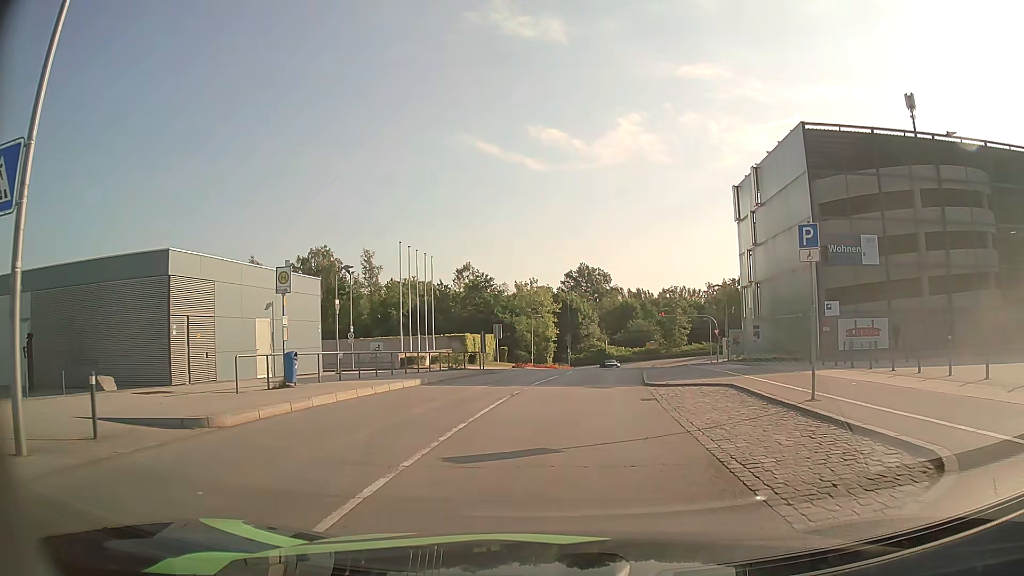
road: residential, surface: asphalt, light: Day
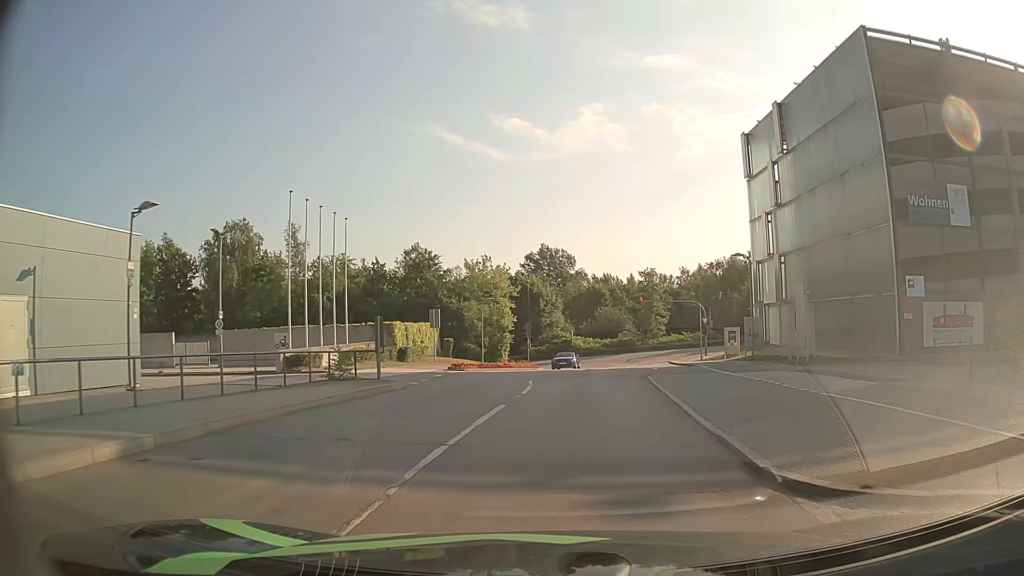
(+0.4, +14.0) m; +4°
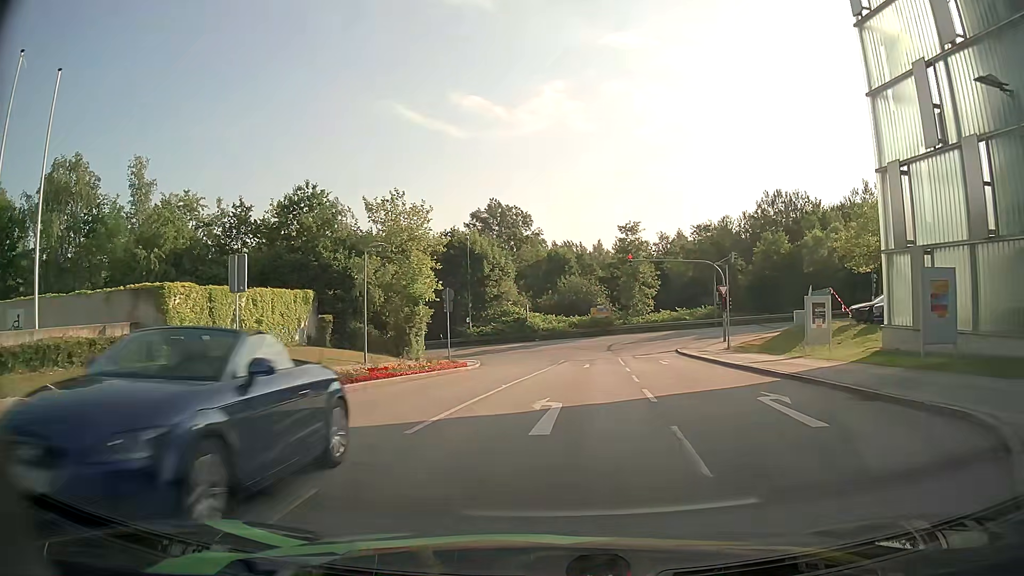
(+0.9, +23.2) m; +3°
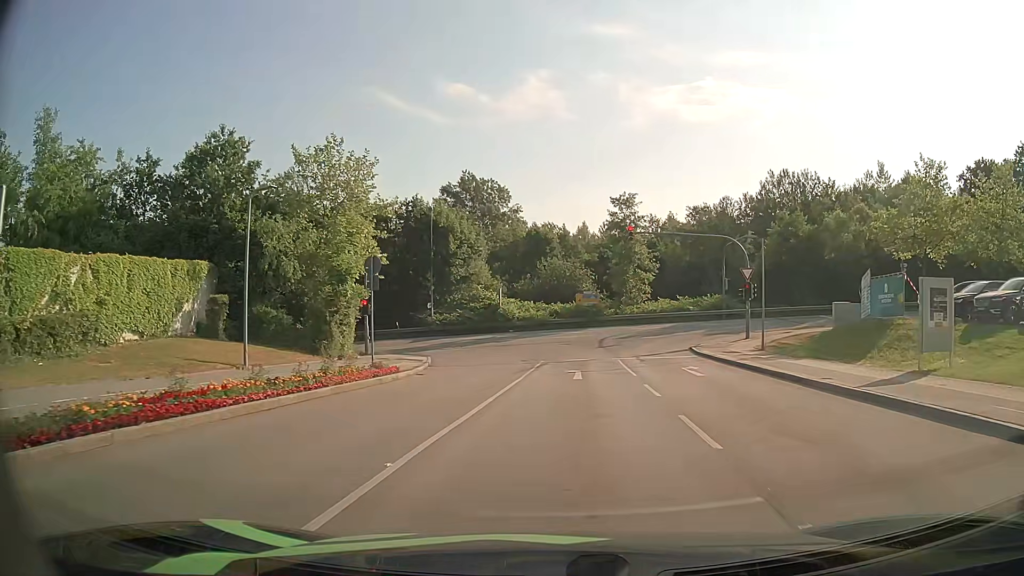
(+0.1, +10.2) m; +1°
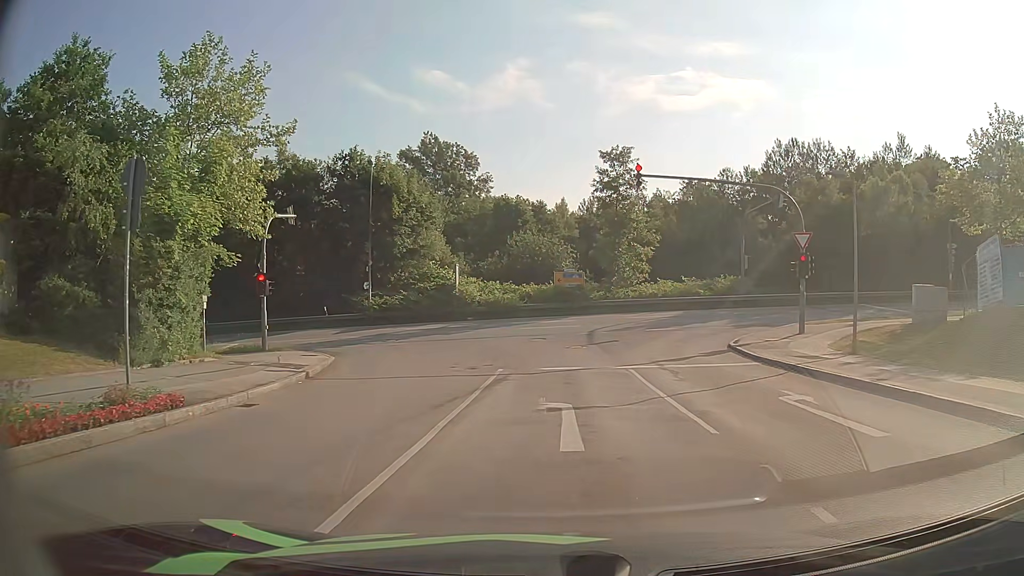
(+0.3, +11.6) m; +3°
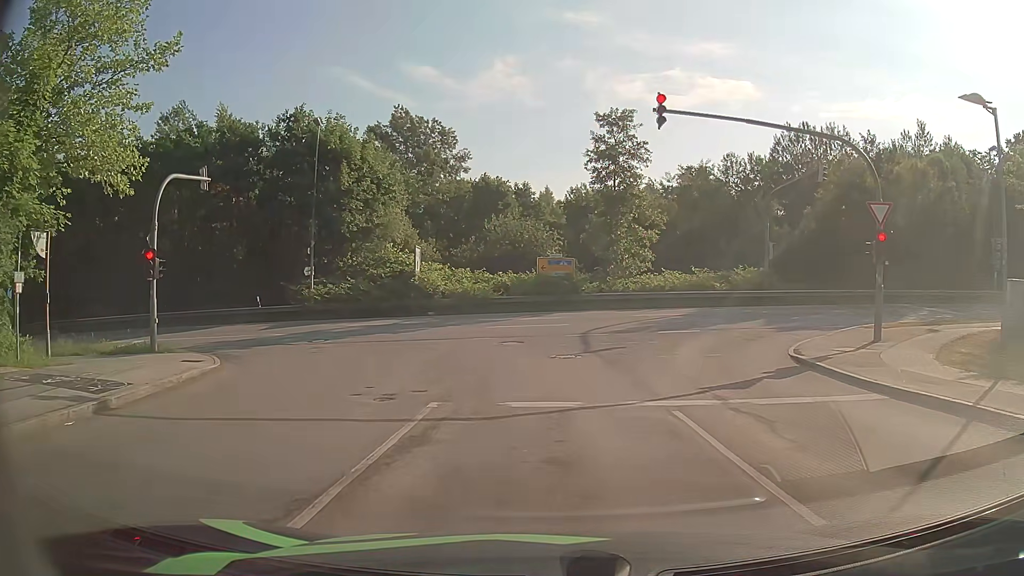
(+0.1, +7.6) m; +1°
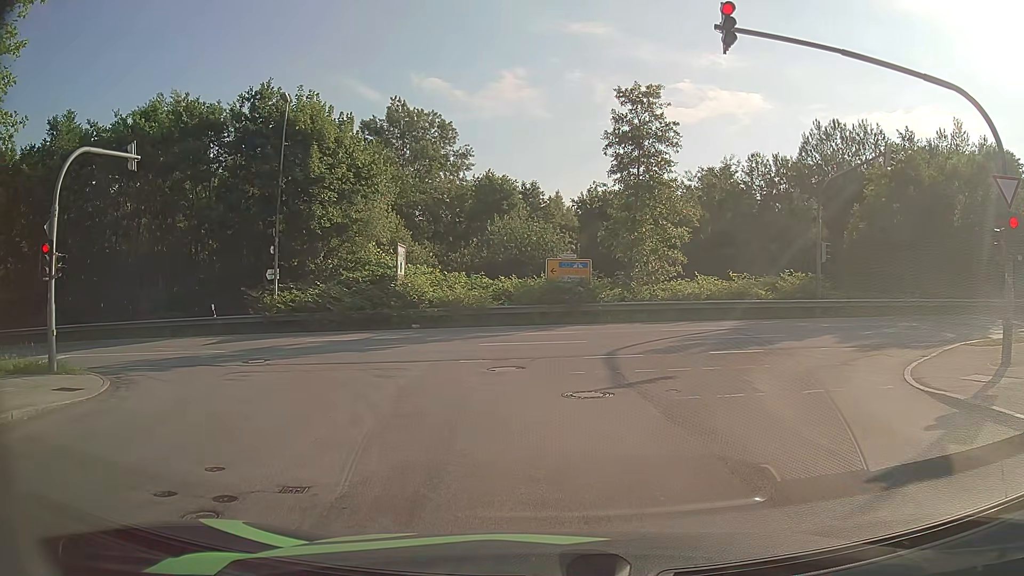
(0.0, +5.7) m; -1°
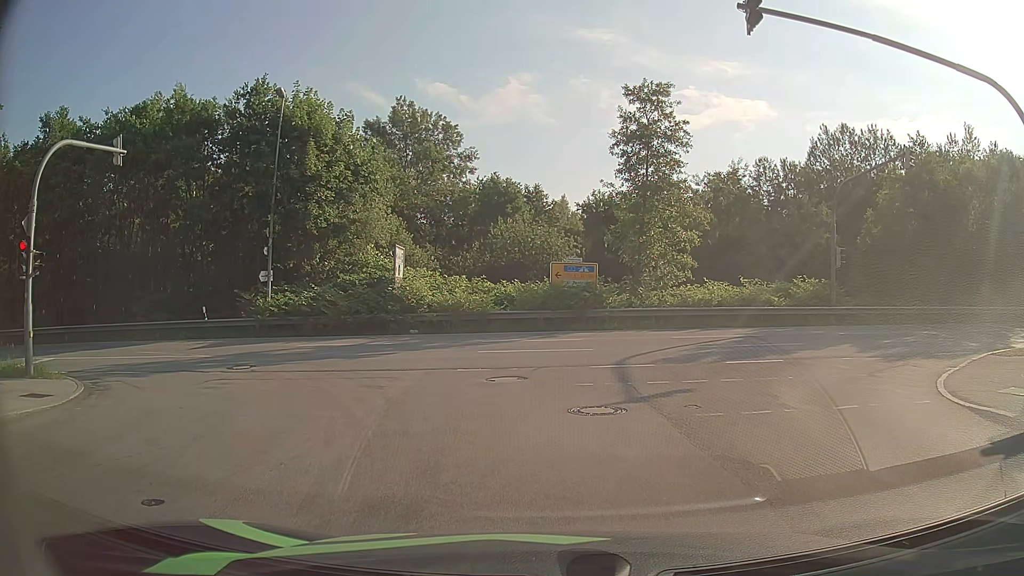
(0.0, +1.1) m; 0°
